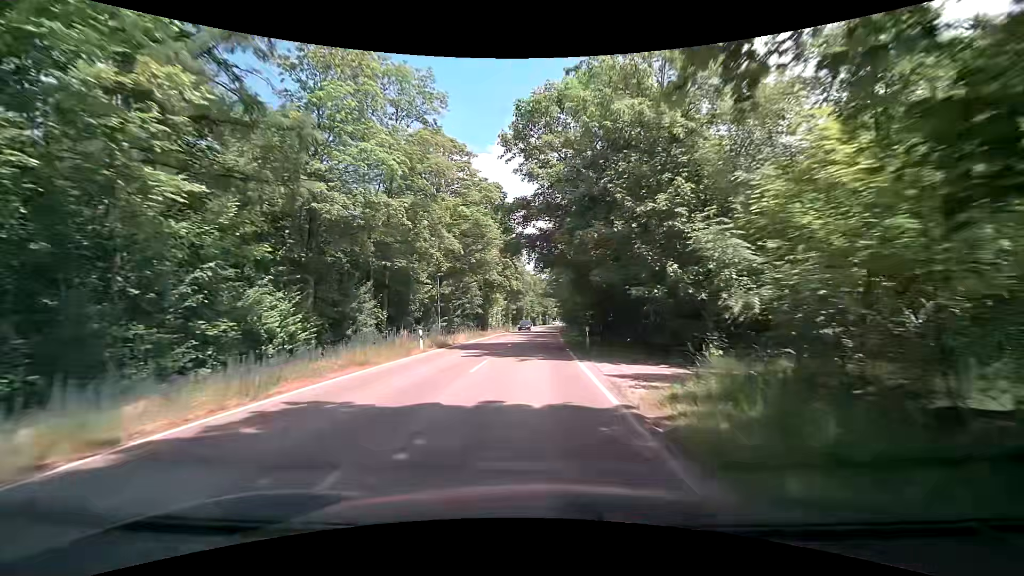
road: tertiary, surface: asphalt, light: Day
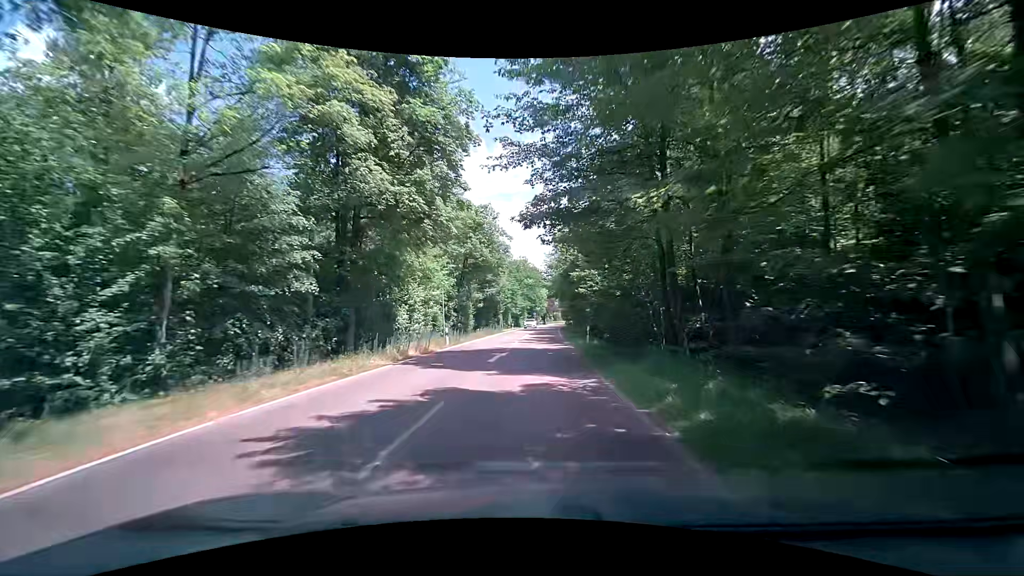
(+0.5, +44.5) m; +1°
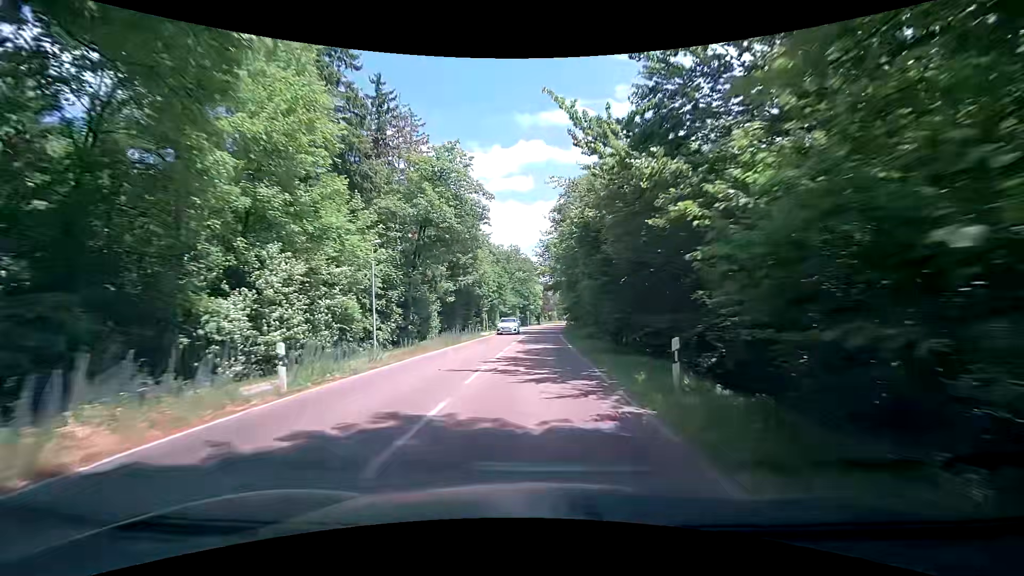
(+0.1, +17.7) m; +1°
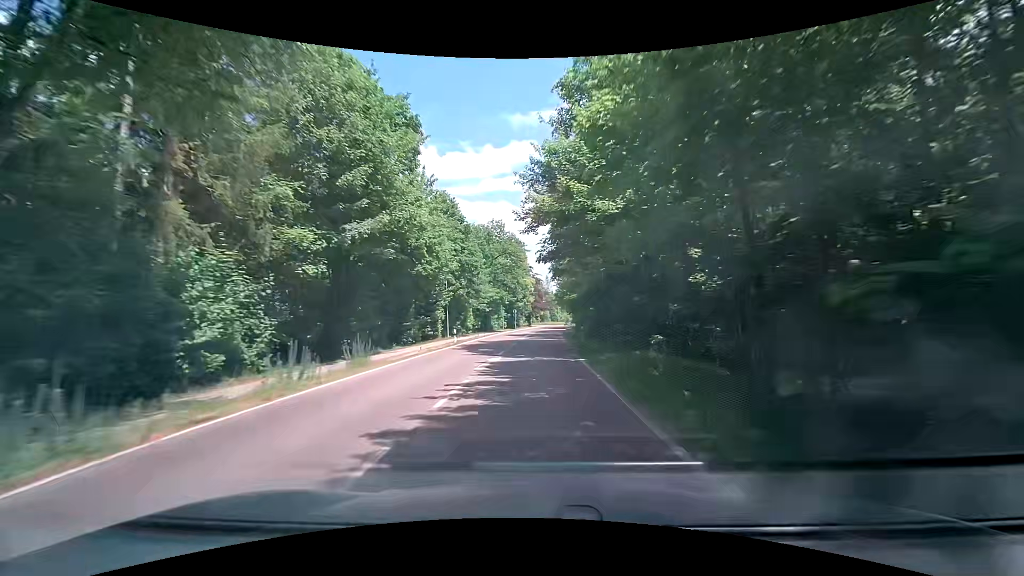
(+0.2, +26.5) m; 0°
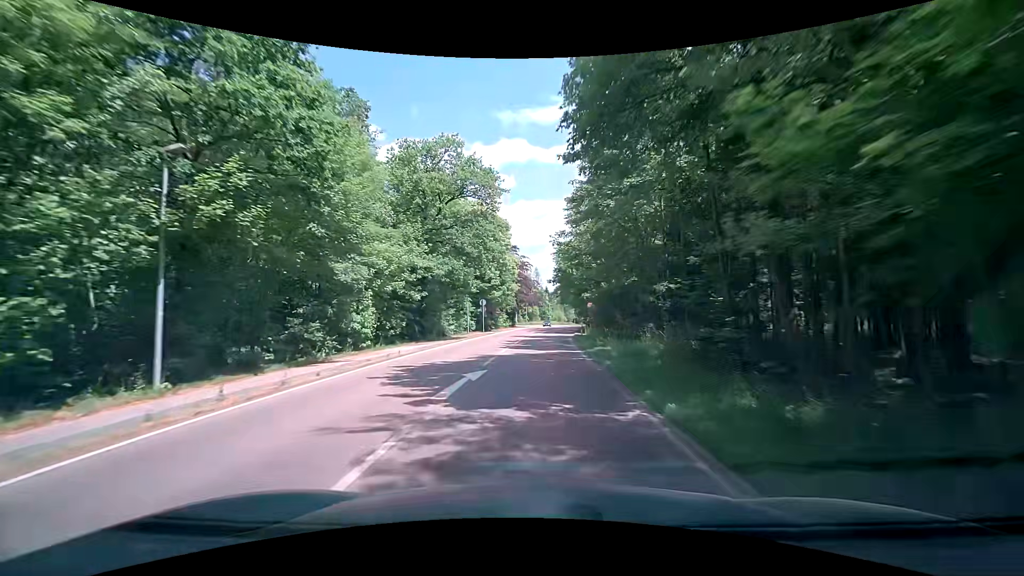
(+1.0, +35.2) m; +3°
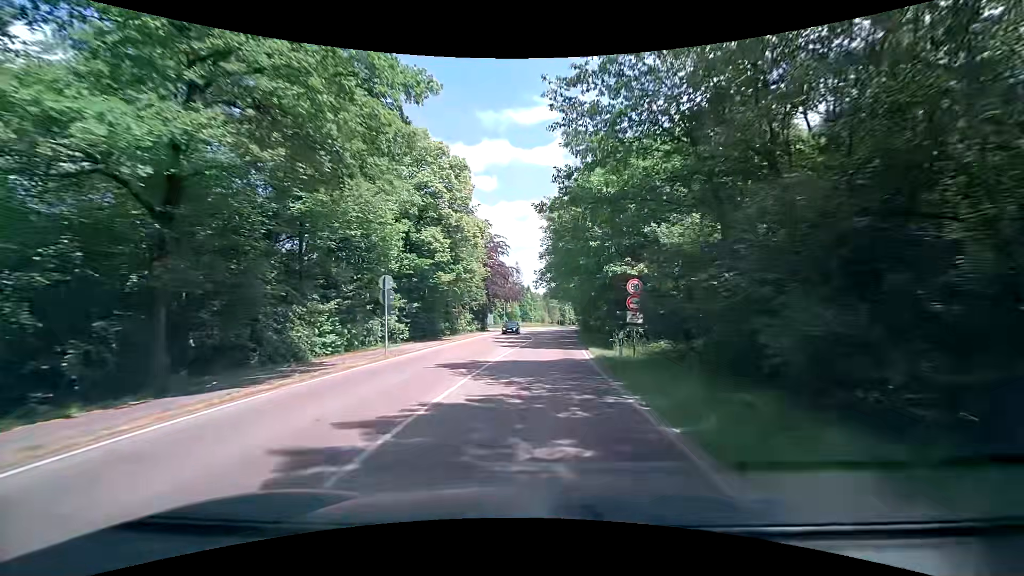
(+0.2, +26.6) m; +3°
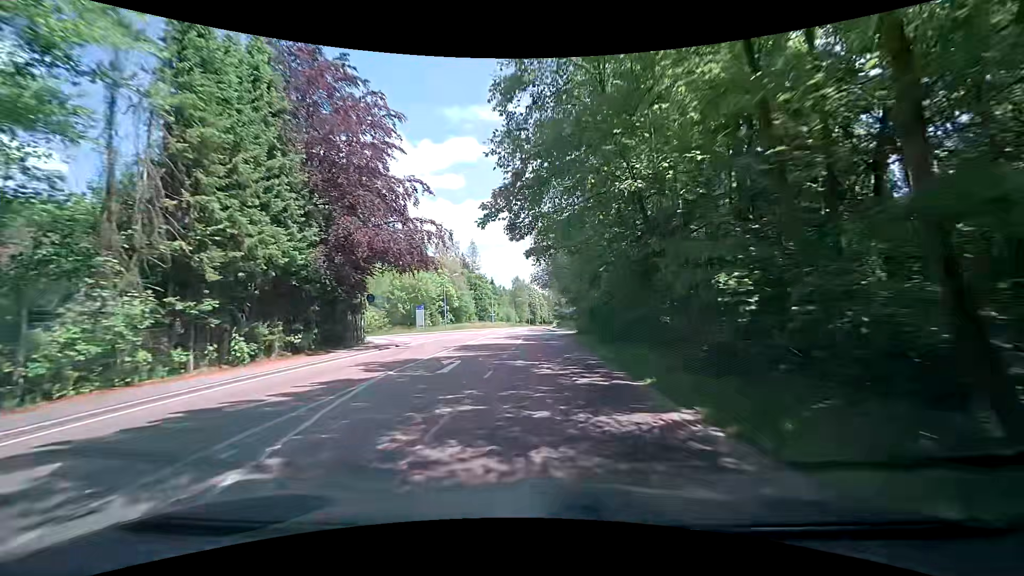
(+0.9, +45.3) m; +3°
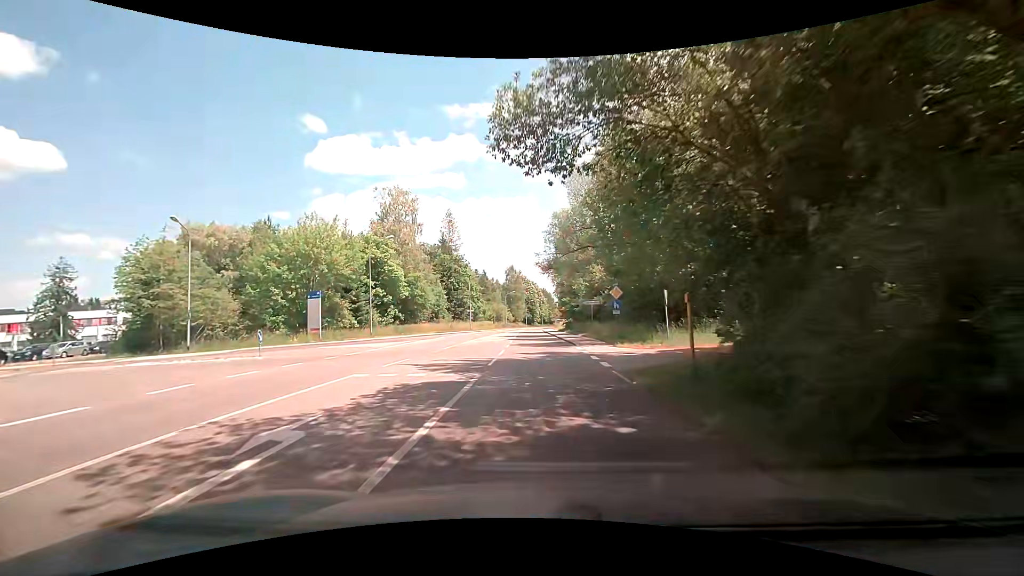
(+0.2, +34.9) m; 0°
(0, +10) (0, +20) (0, +30) (-1, +40) (-1, +50) (-1, +60) (-1, +70) (-1, +80) (-1, +90) (0, +100) m
